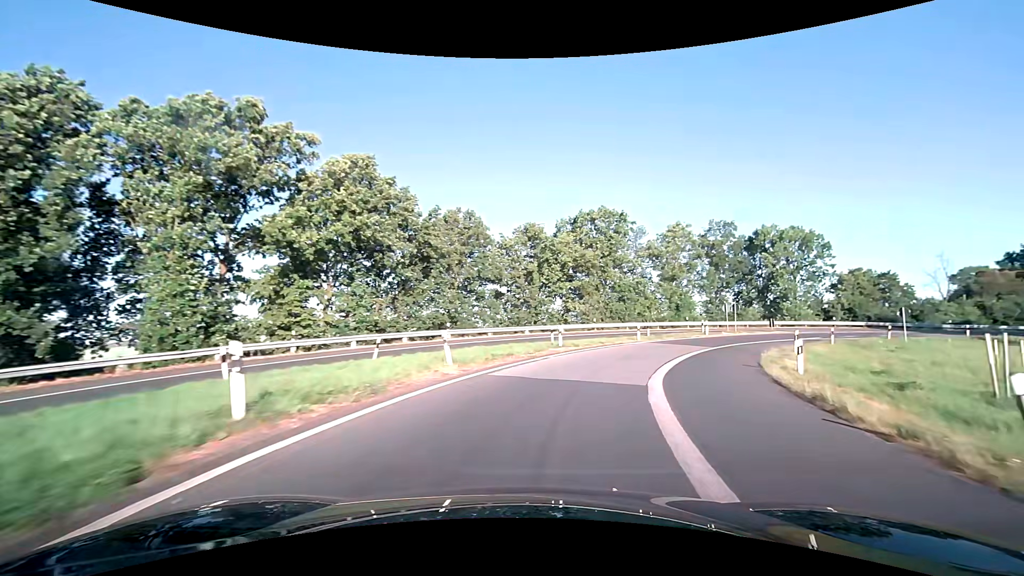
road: motorway_link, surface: asphalt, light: Day
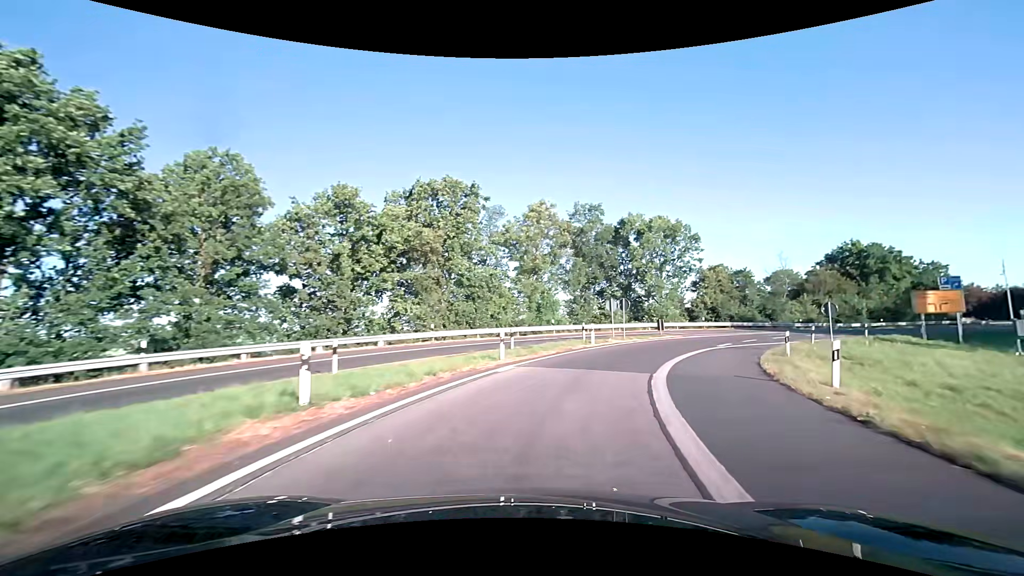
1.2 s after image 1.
(+2.3, +15.0) m; +18°
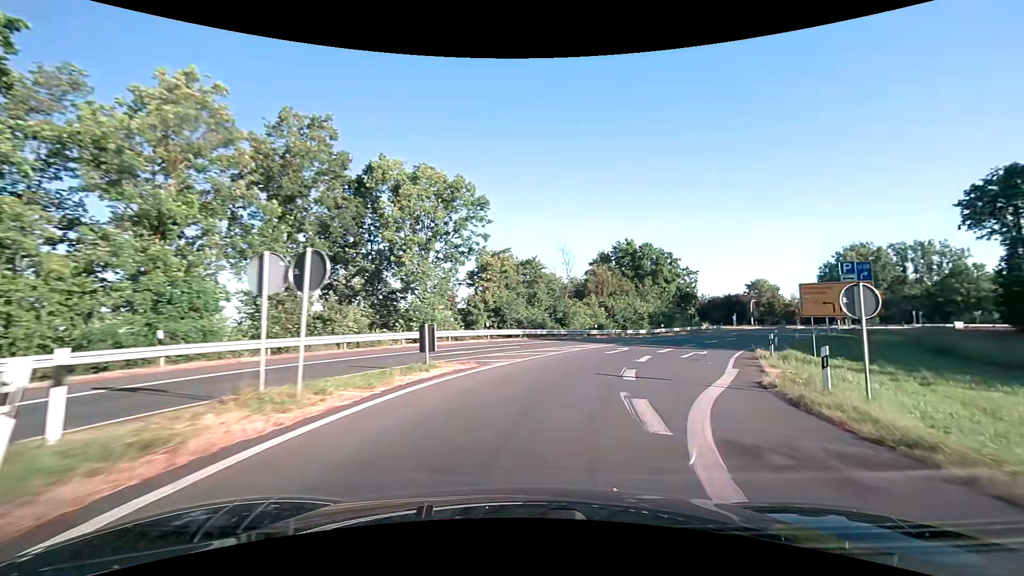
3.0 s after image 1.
(+4.8, +22.1) m; +26°
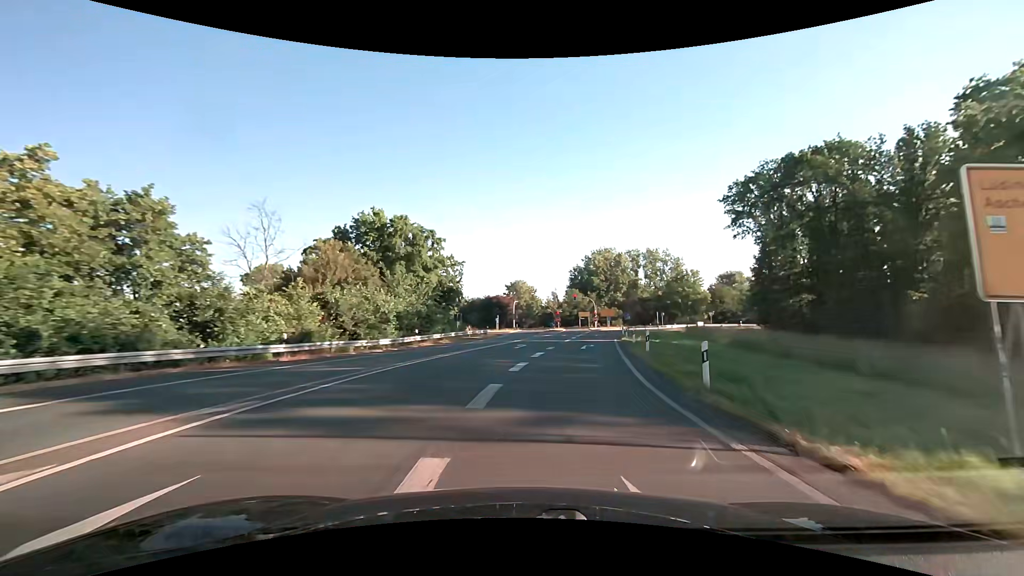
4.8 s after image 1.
(+5.6, +21.8) m; +27°
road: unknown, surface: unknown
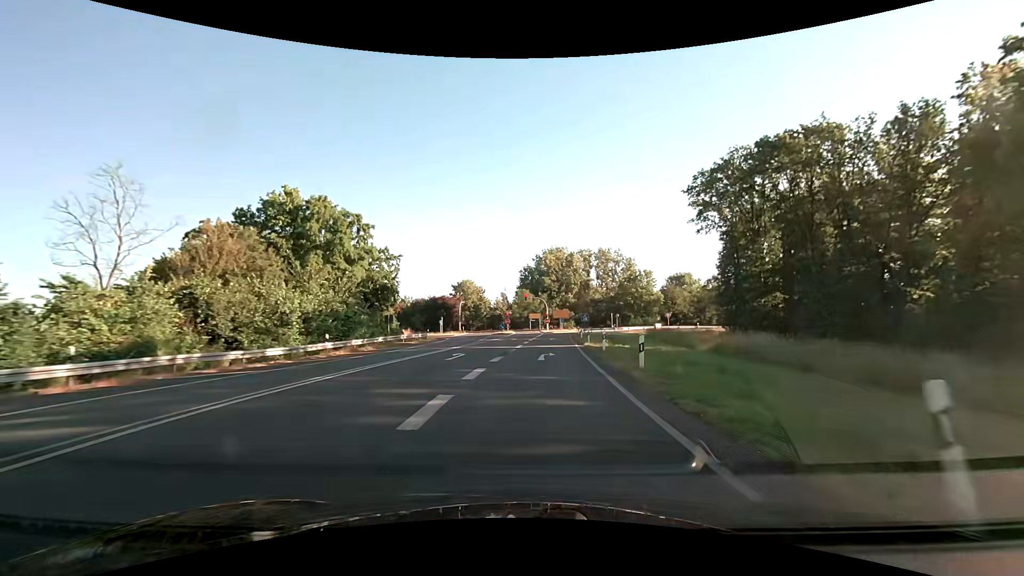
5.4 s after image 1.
(+0.4, +7.6) m; +6°
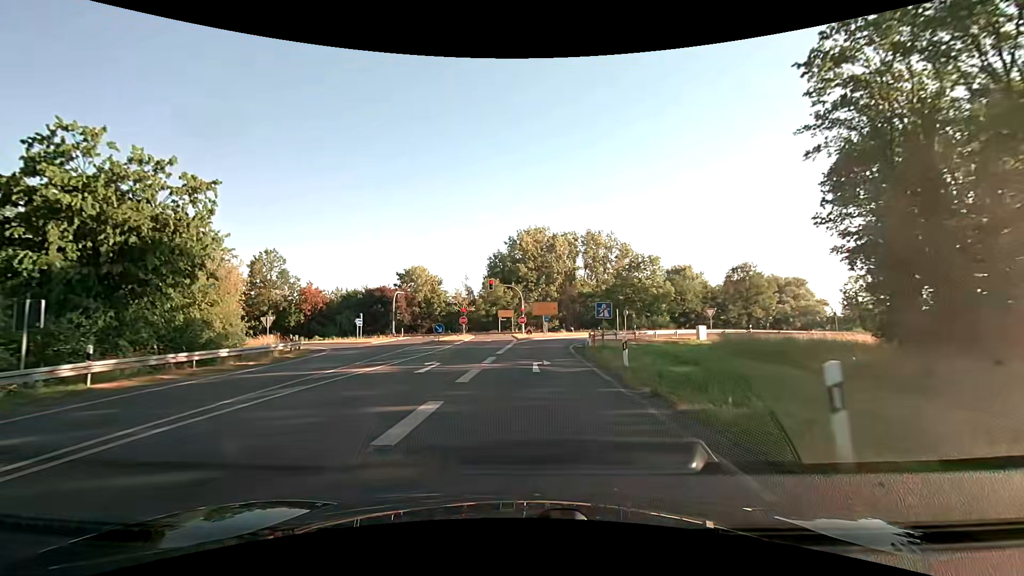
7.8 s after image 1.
(+1.4, +30.5) m; +3°
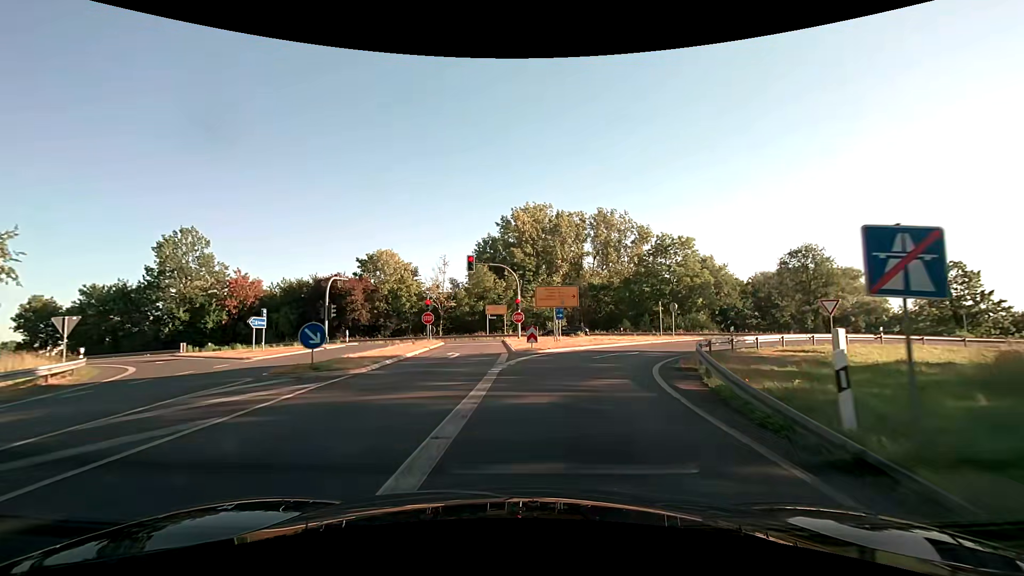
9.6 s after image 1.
(-0.1, +21.1) m; 0°
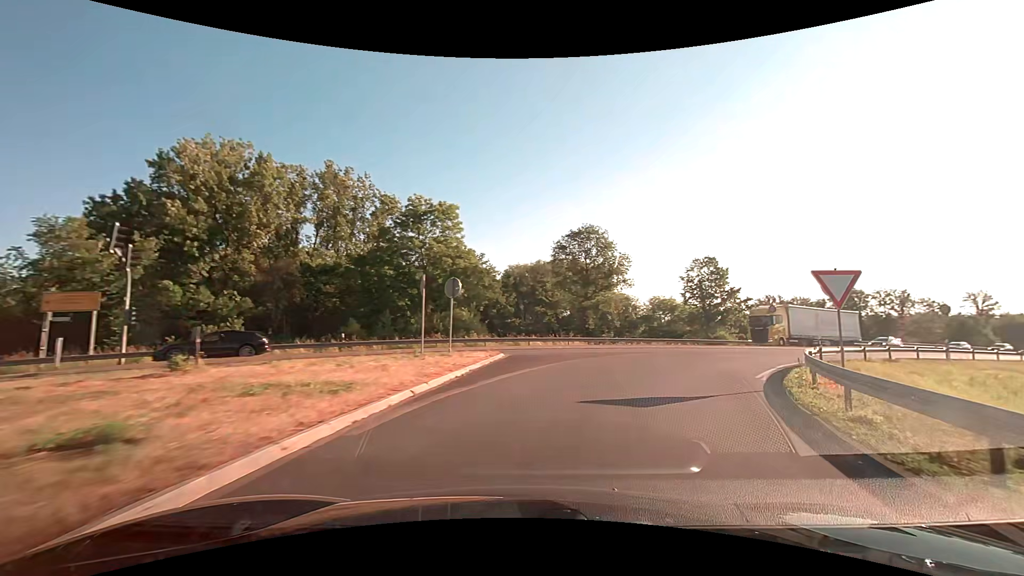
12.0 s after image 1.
(+4.8, +25.0) m; +29°
(+1, +10) (+6, +19) (+12, +27) (+20, +33) (+28, +38) (+37, +44) (+45, +49) (+54, +54) (+62, +60) (+70, +66) m
